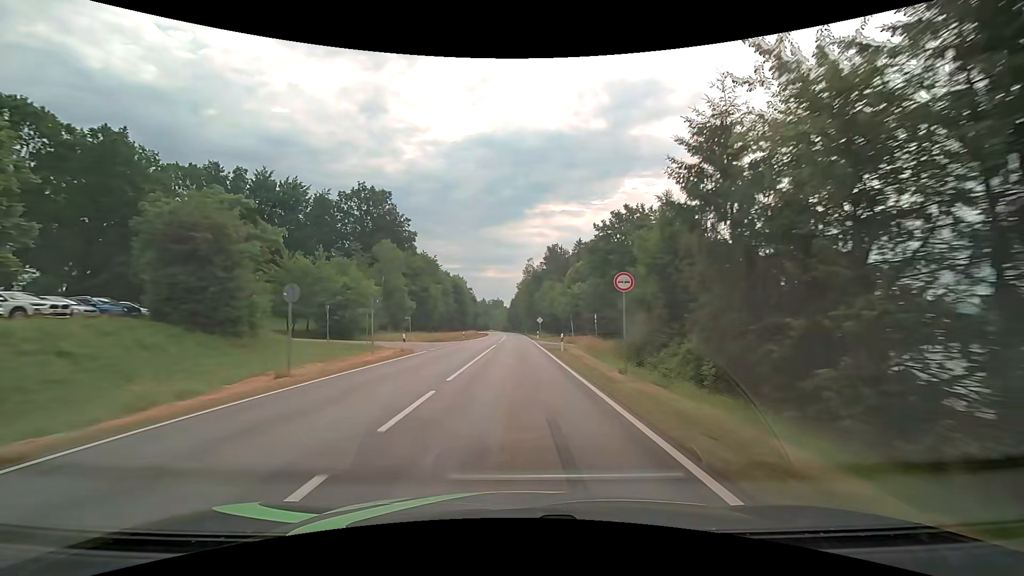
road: secondary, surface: asphalt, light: Day
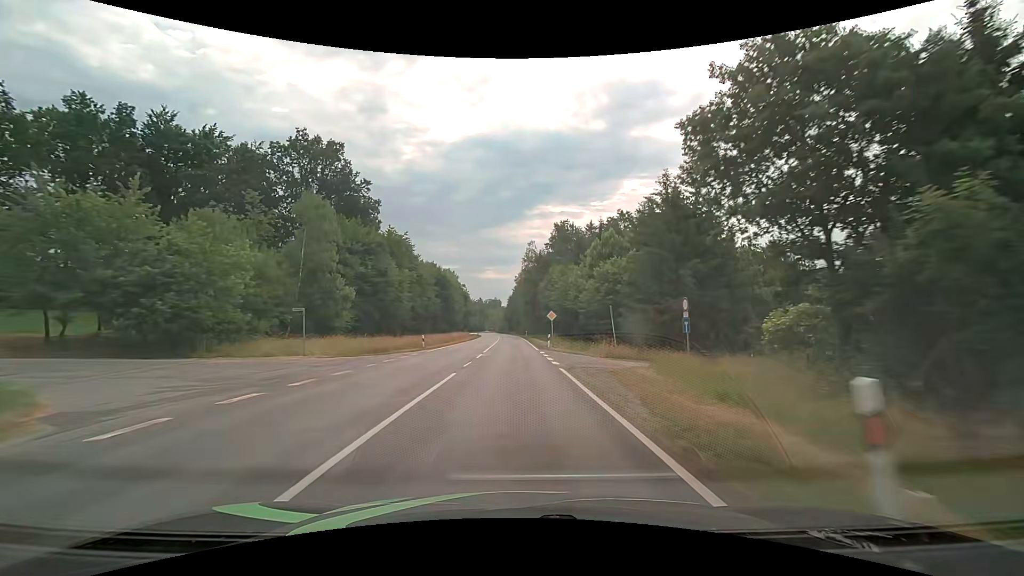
(+0.1, +25.3) m; 0°
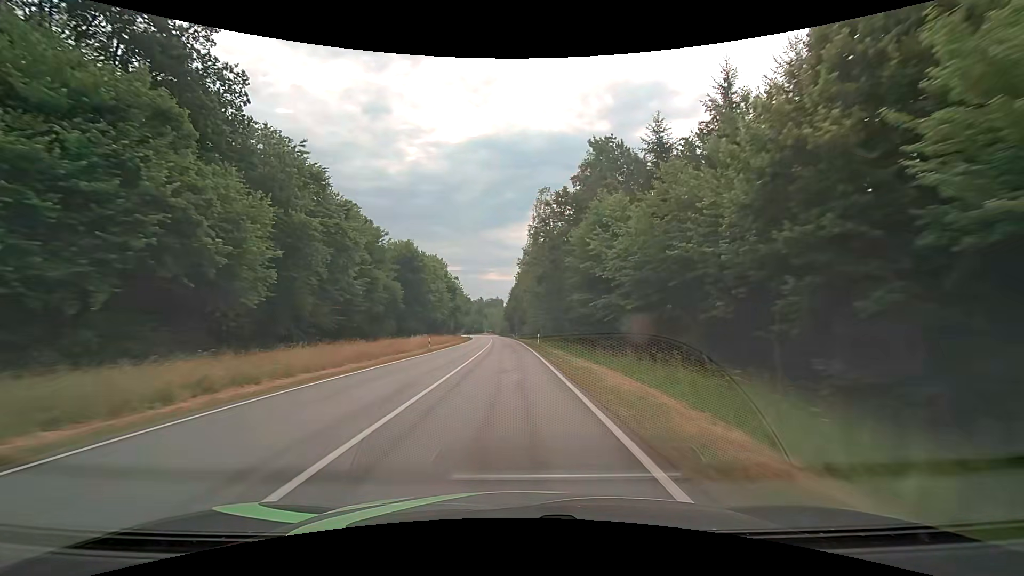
(-0.2, +37.9) m; -1°
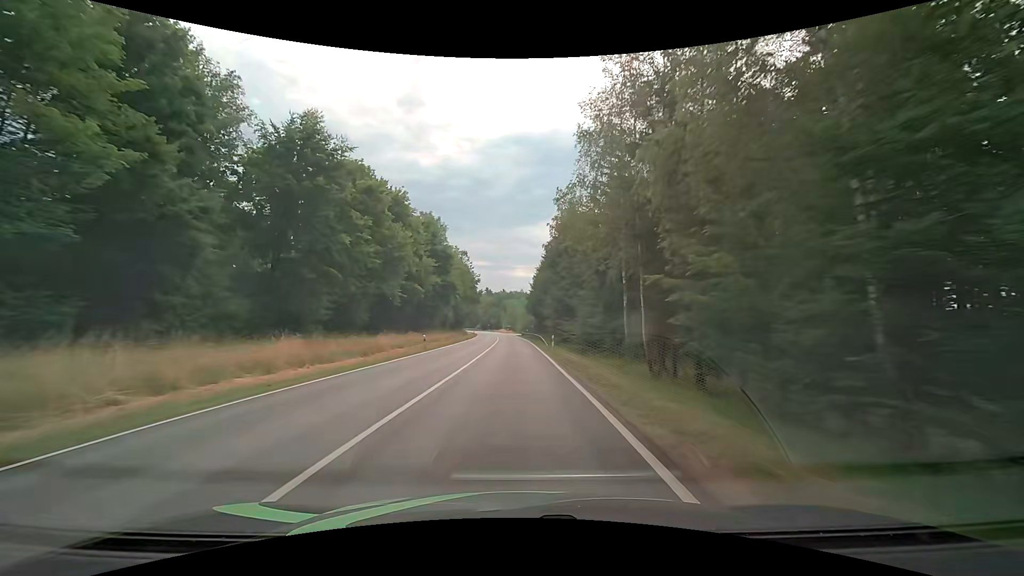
(-0.7, +50.1) m; -3°
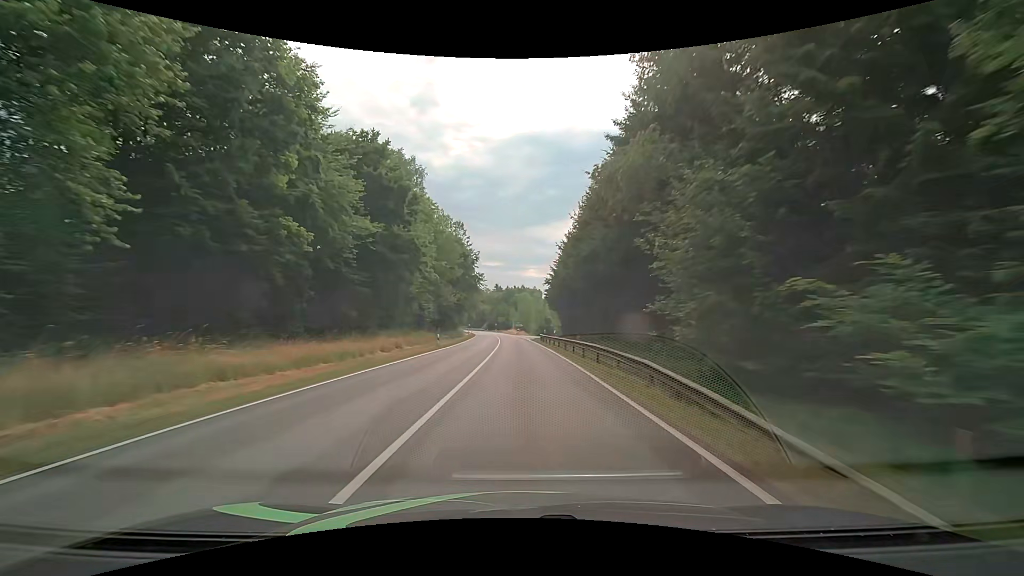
(-0.3, +37.0) m; -1°
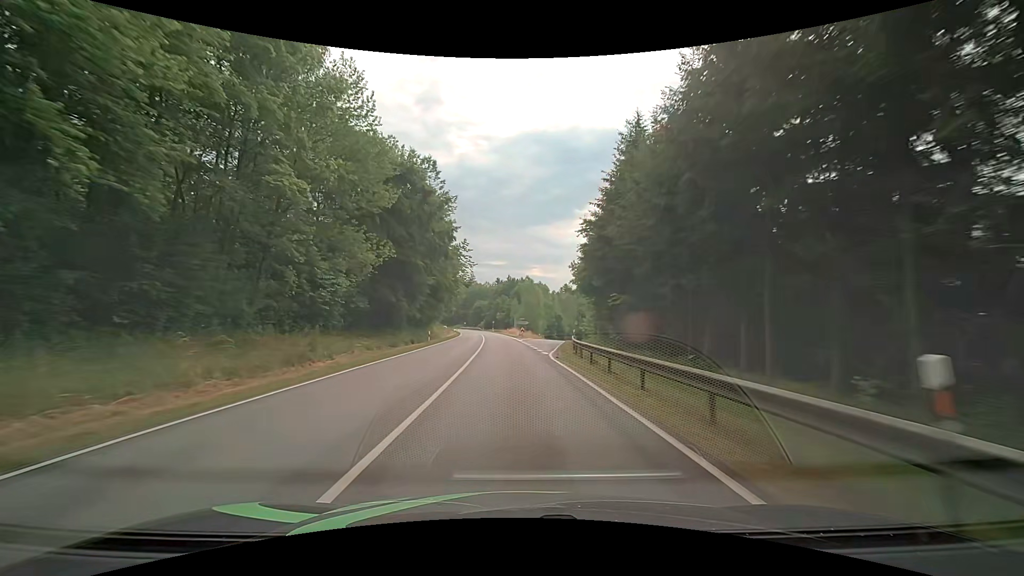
(+0.2, +36.6) m; +1°
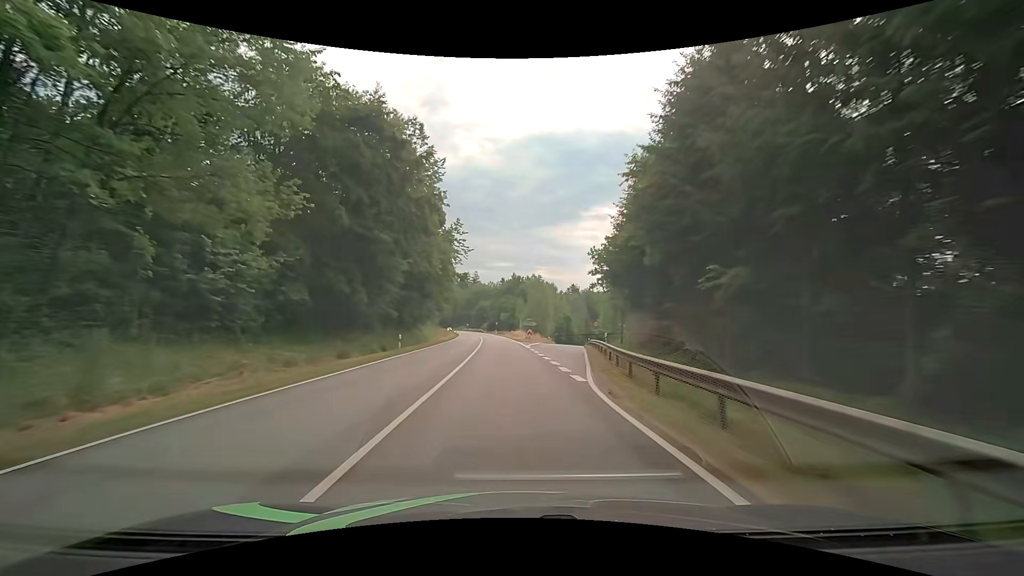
(-0.2, +12.1) m; -1°
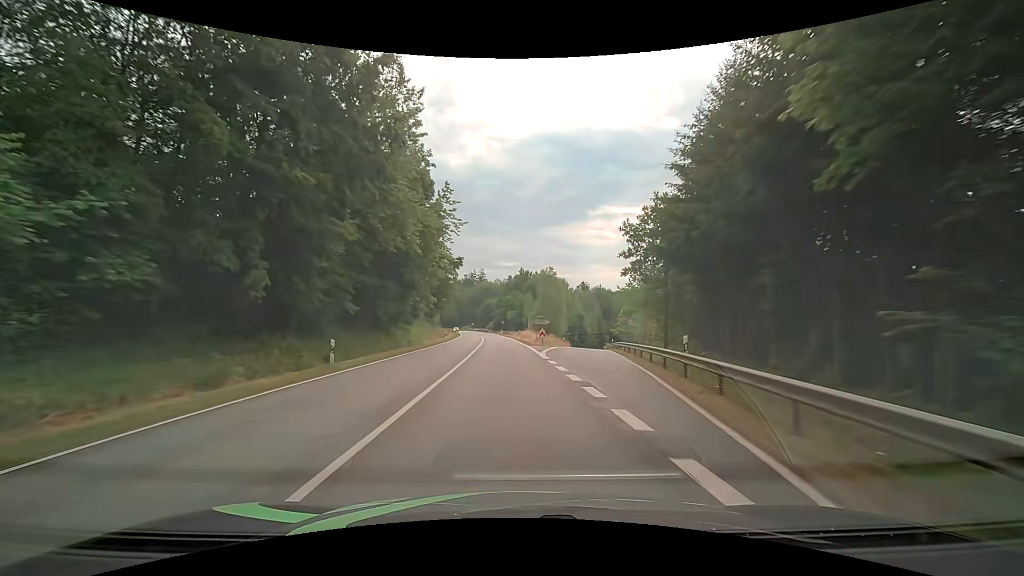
(-0.1, +11.9) m; -1°
